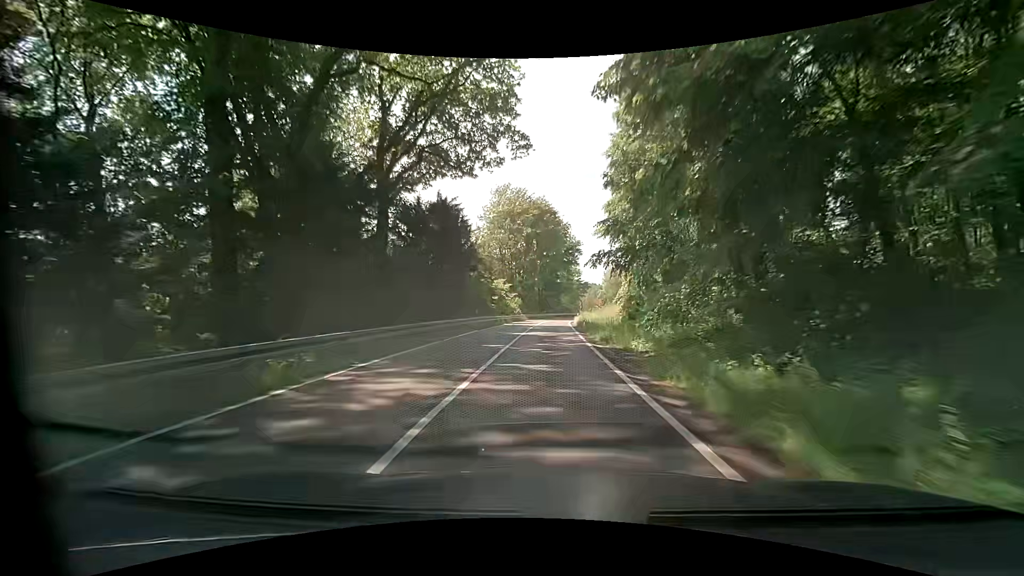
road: secondary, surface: asphalt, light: Day
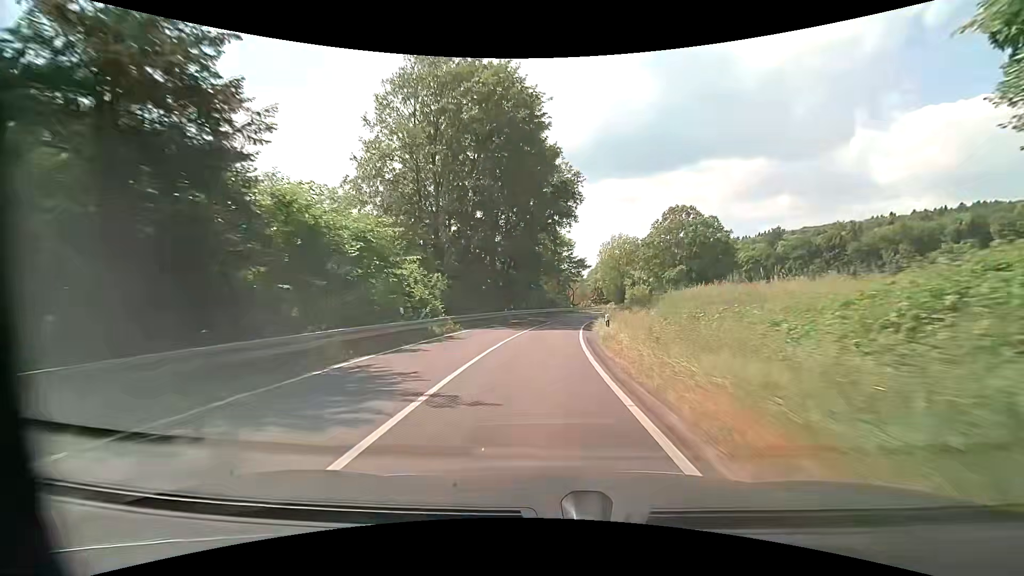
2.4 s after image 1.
(+0.2, +41.7) m; +1°
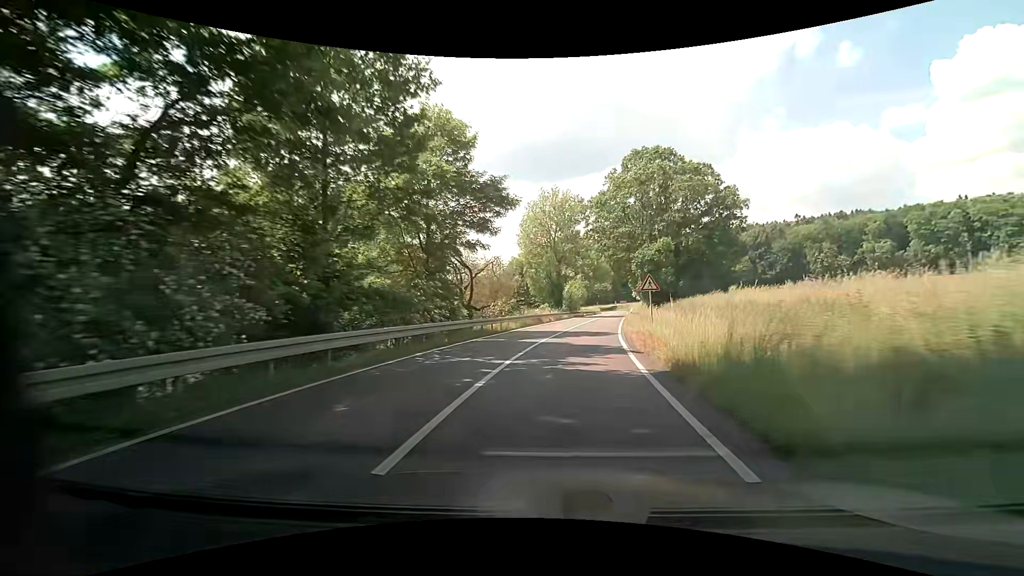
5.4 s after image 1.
(+4.1, +46.6) m; +11°
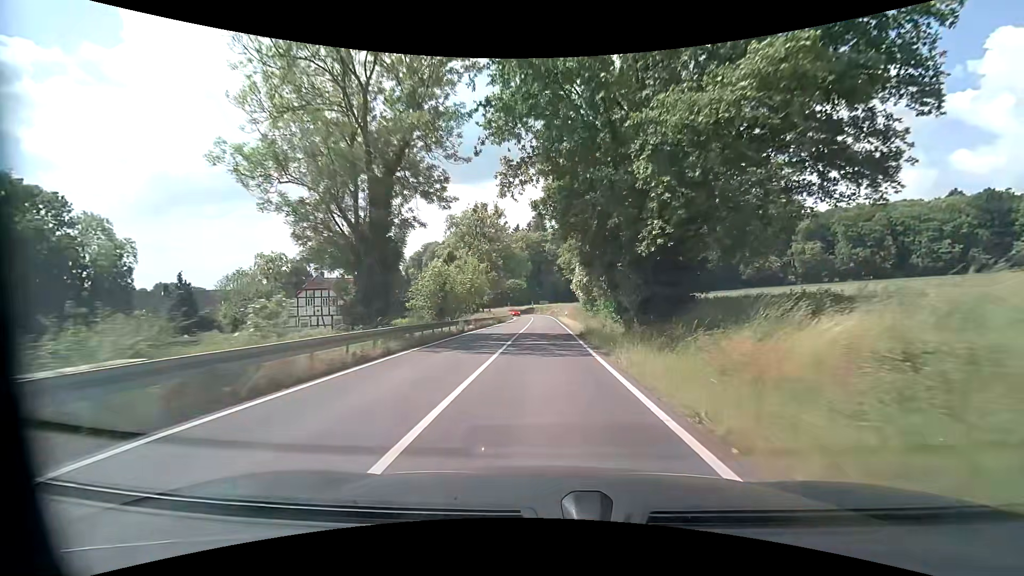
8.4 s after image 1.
(+5.1, +45.0) m; +10°
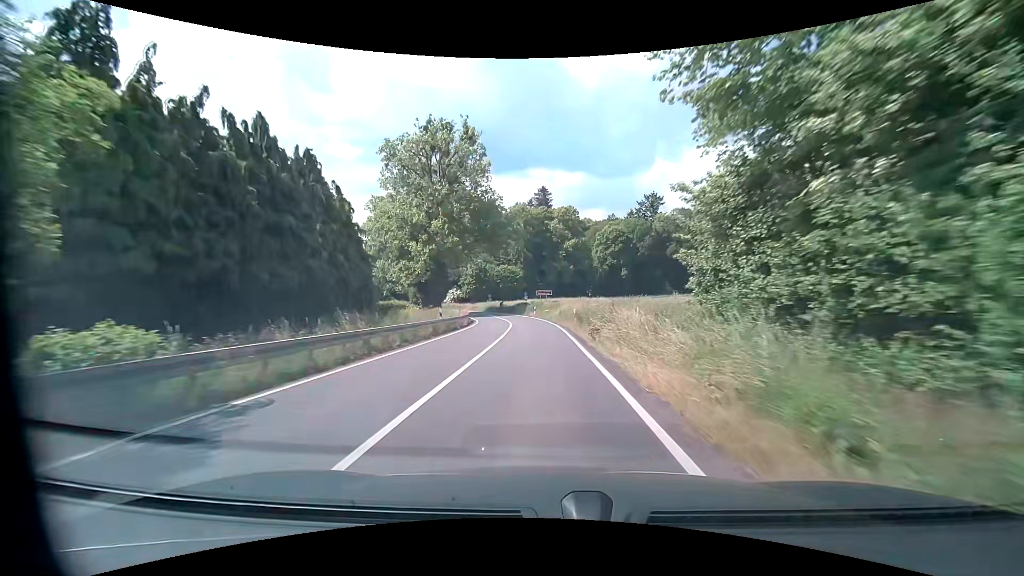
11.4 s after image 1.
(+0.3, +49.7) m; 0°
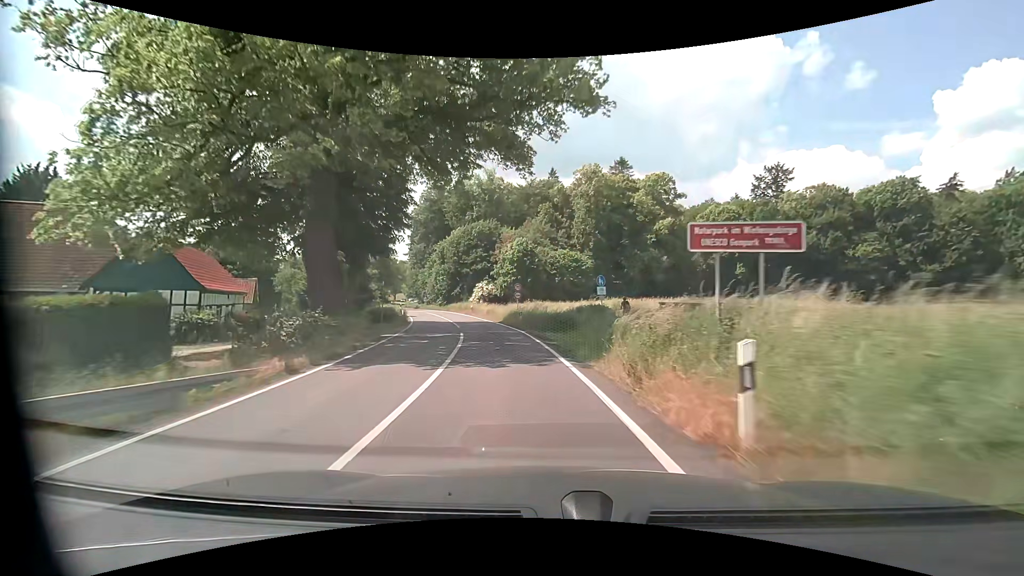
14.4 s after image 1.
(-2.1, +47.3) m; -8°
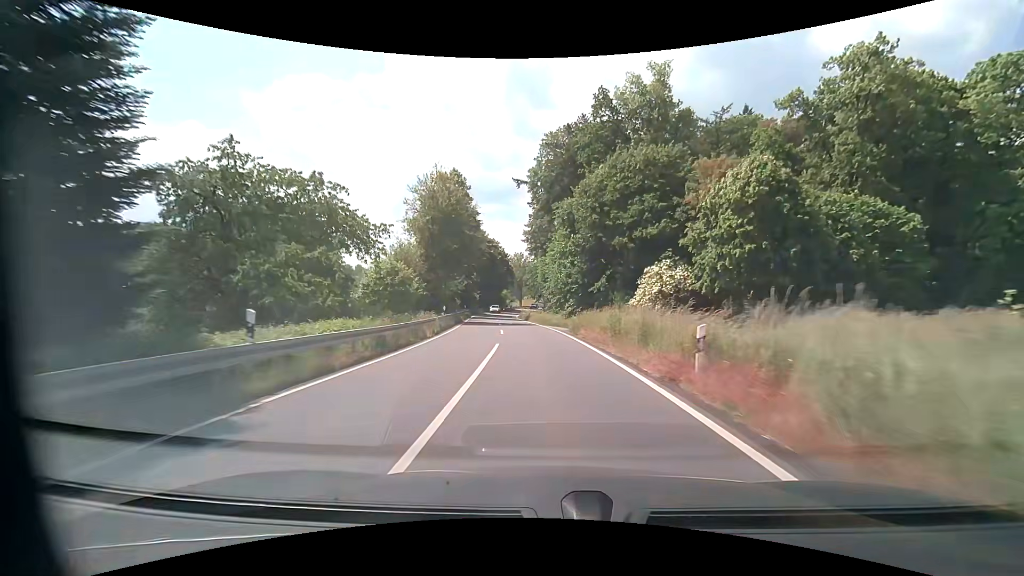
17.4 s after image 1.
(-7.7, +45.7) m; -16°
